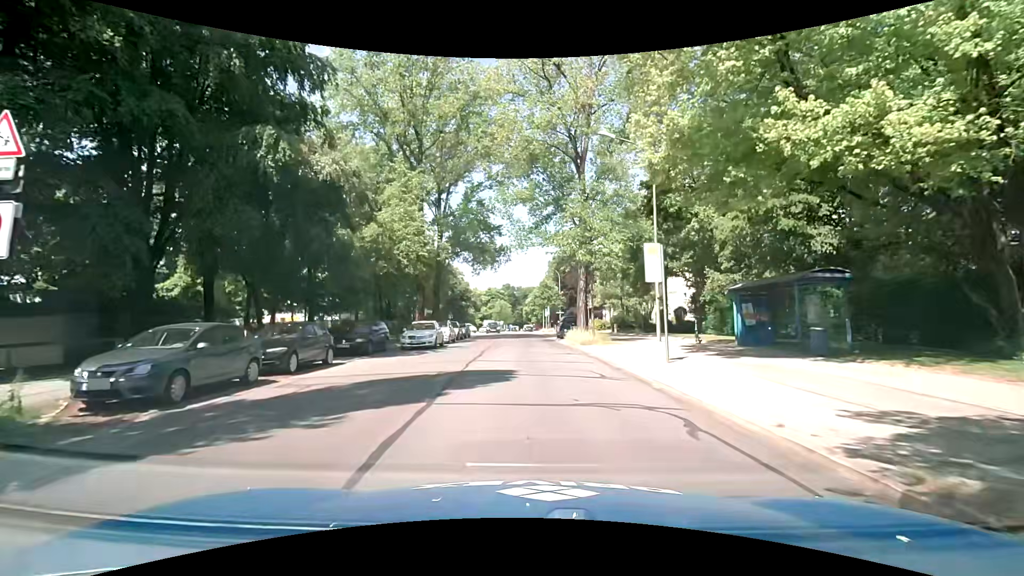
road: residential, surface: asphalt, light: Day
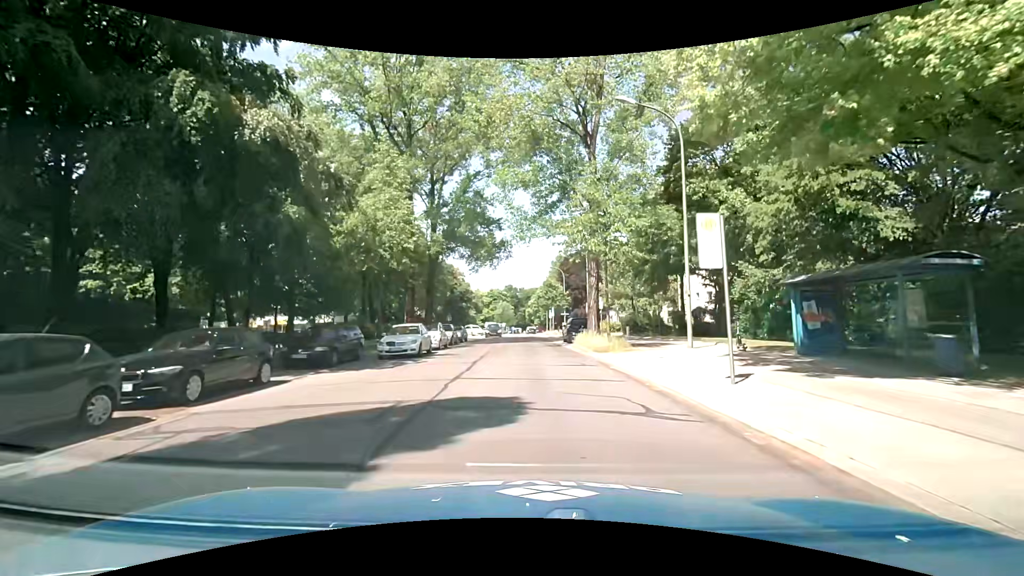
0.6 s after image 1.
(-0.1, +4.3) m; 0°
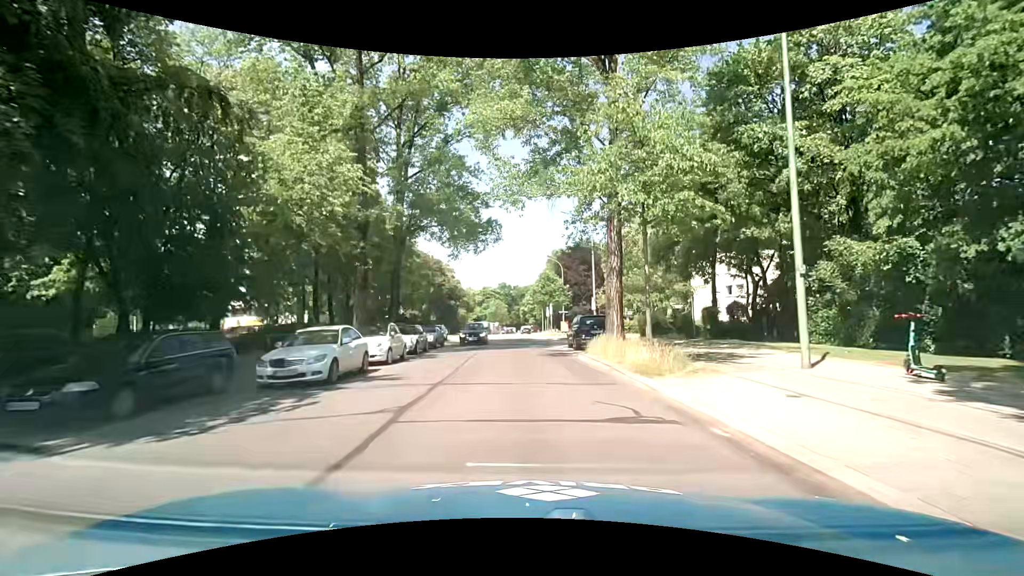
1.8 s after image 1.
(-0.1, +8.8) m; -1°
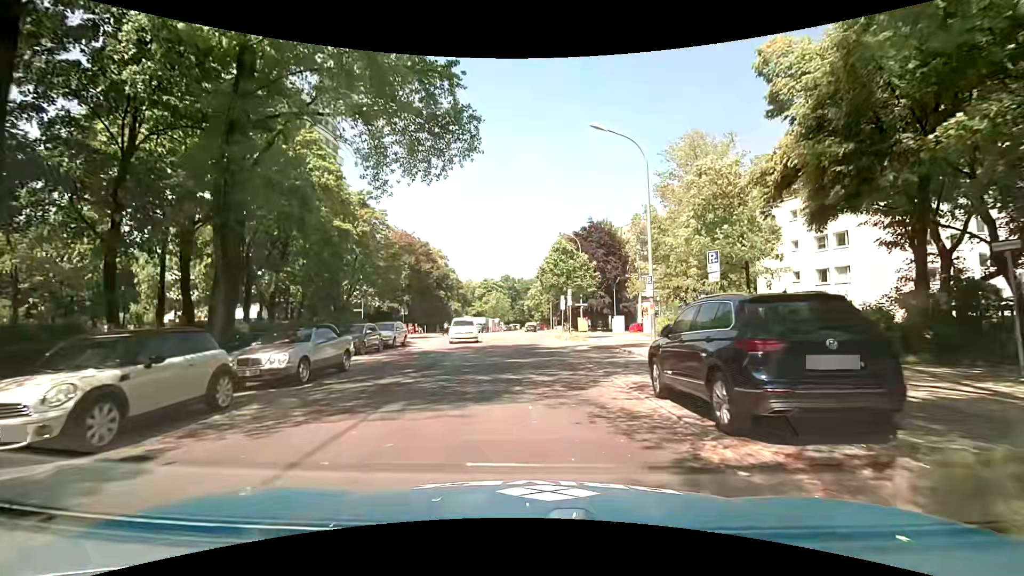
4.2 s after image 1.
(0.0, +17.7) m; -1°
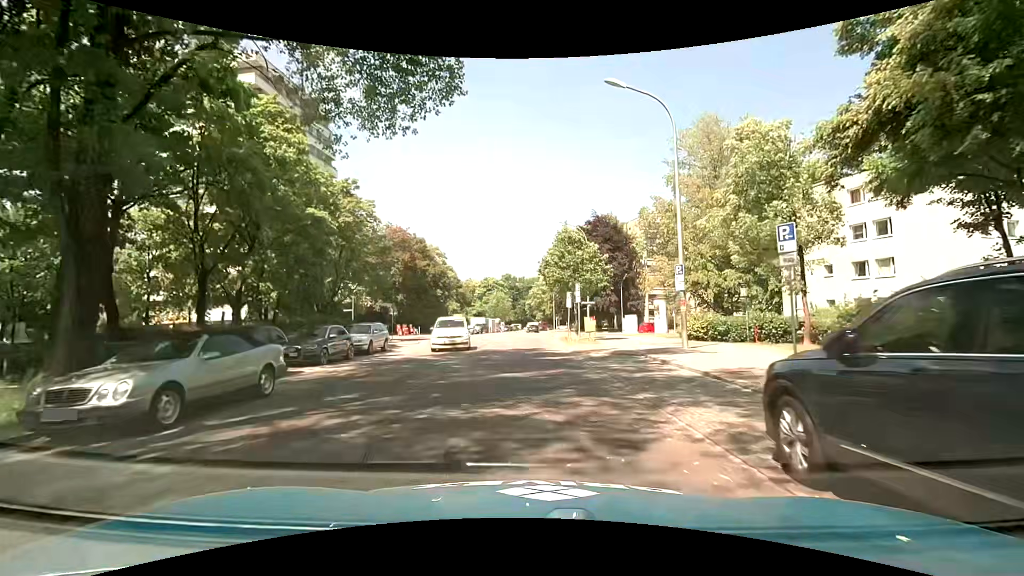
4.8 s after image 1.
(+0.1, +4.4) m; +1°
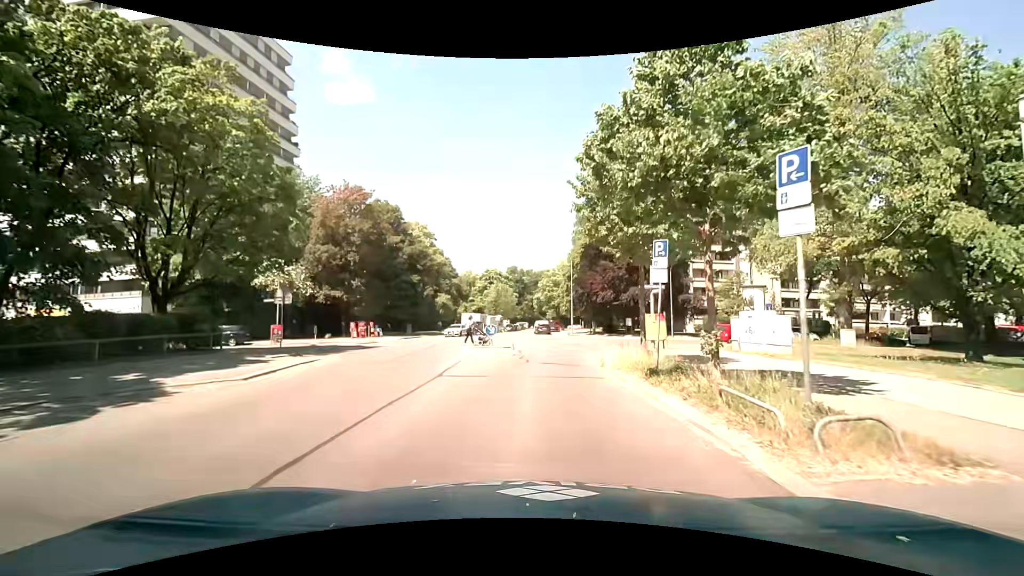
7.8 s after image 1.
(-0.4, +21.0) m; -1°
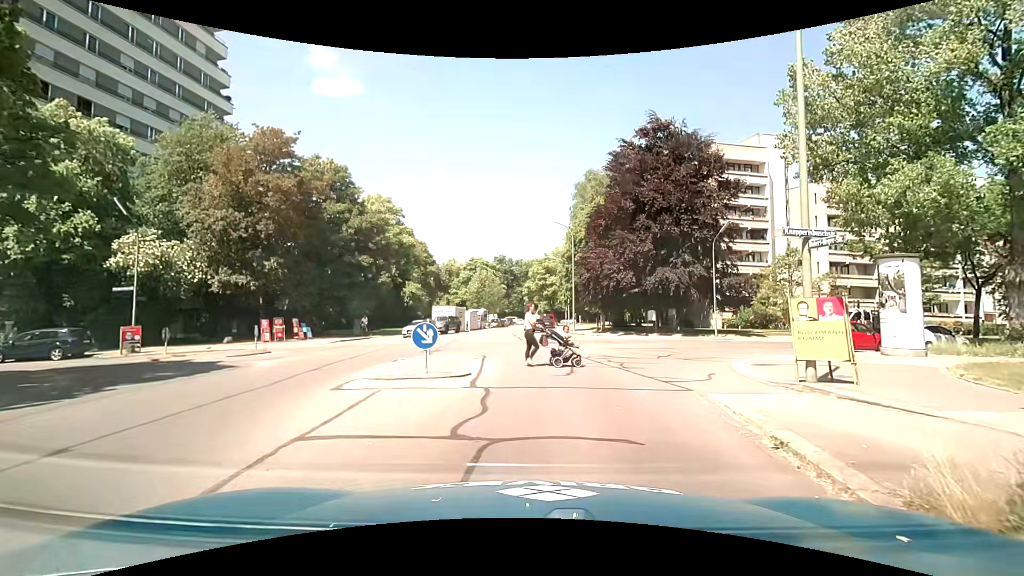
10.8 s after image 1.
(0.0, +14.1) m; 0°
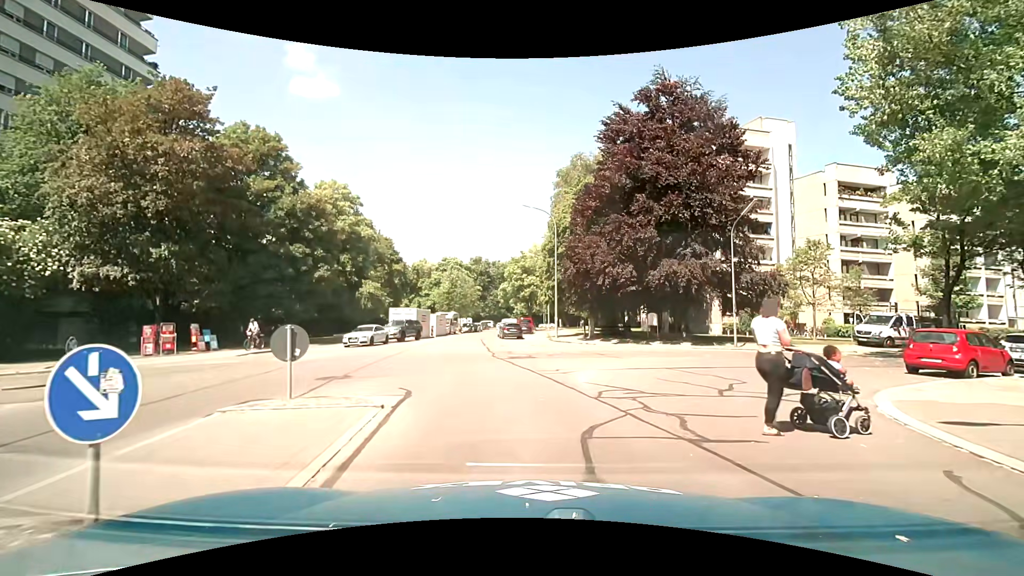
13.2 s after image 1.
(+0.3, +8.0) m; +4°
(0, +10) (-1, +20) (-2, +30) (-4, +40) (-6, +50) (-6, +60) (-6, +70) (-6, +80) (-5, +89) (-5, +99) m
